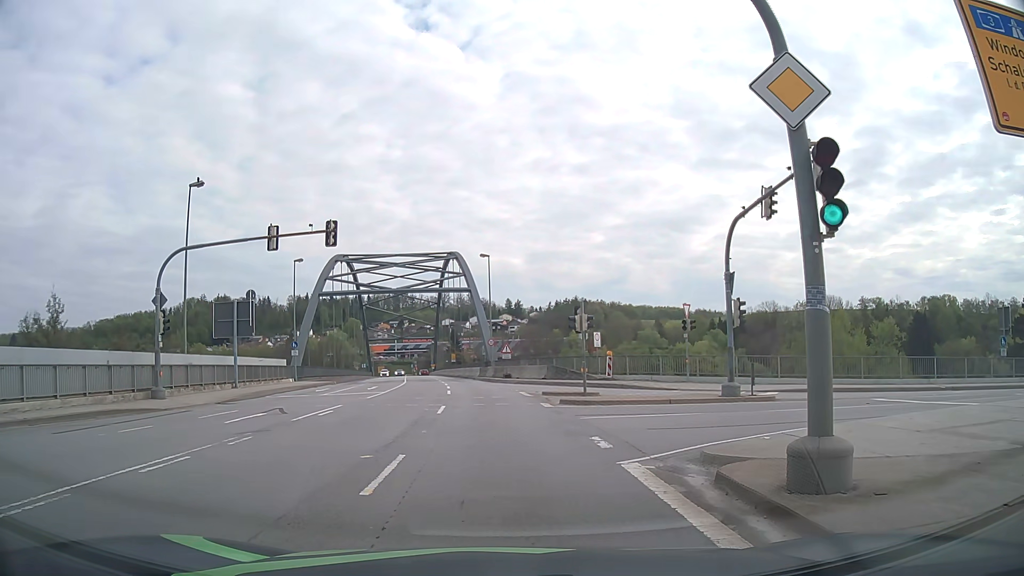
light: Day
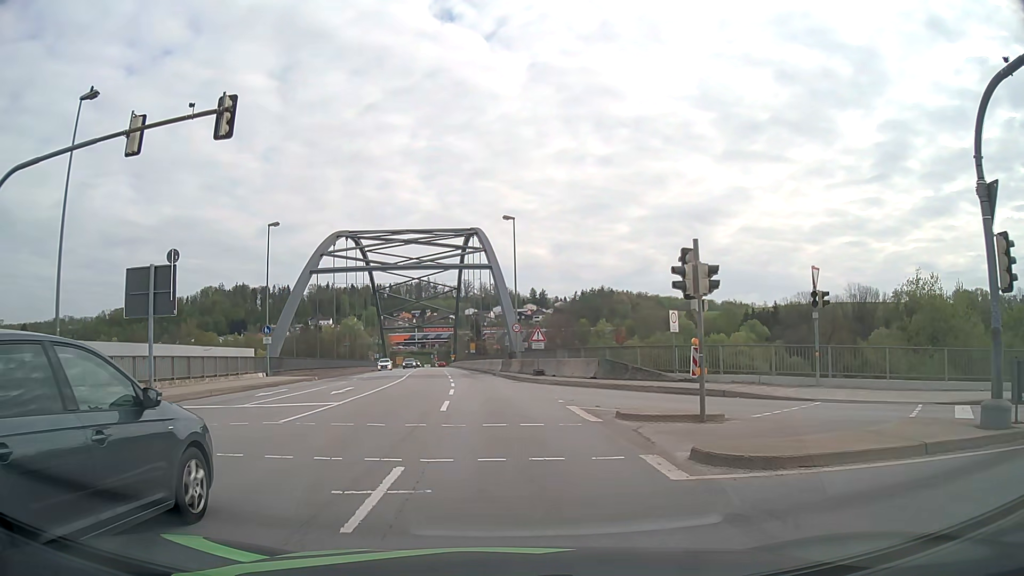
(-0.4, +12.8) m; -2°
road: primary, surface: asphalt
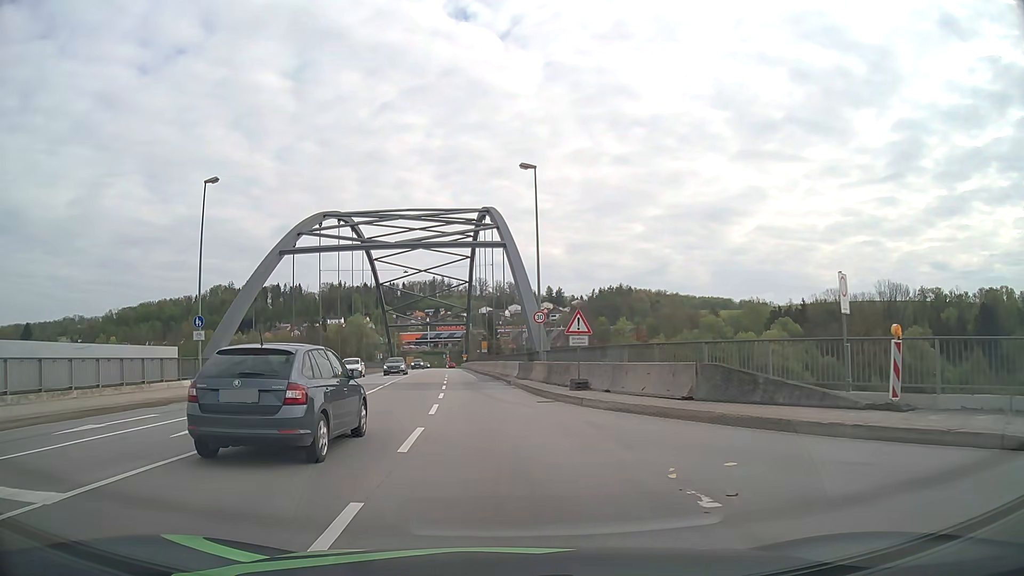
(-0.2, +12.9) m; -2°
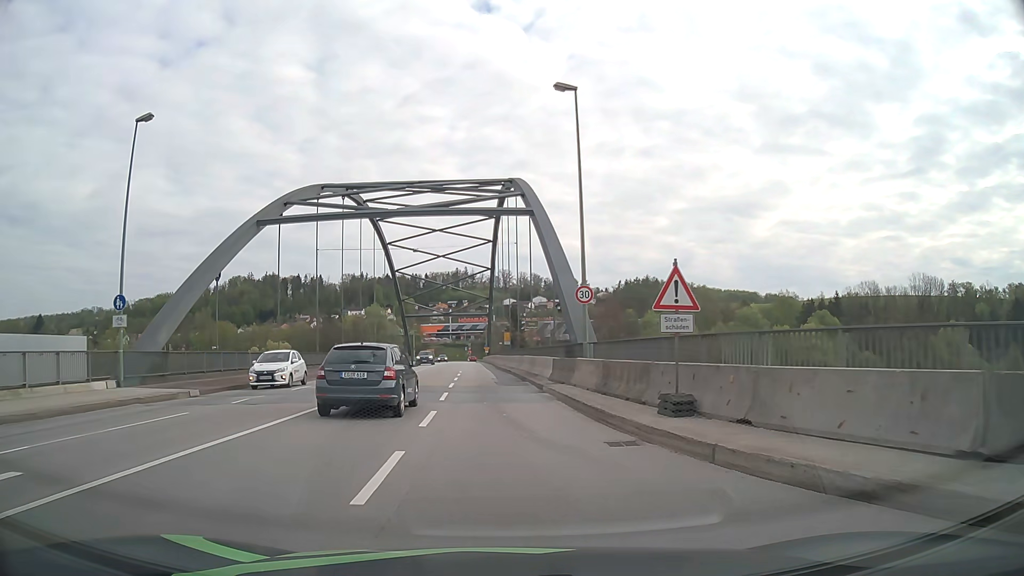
(-0.1, +9.5) m; -2°
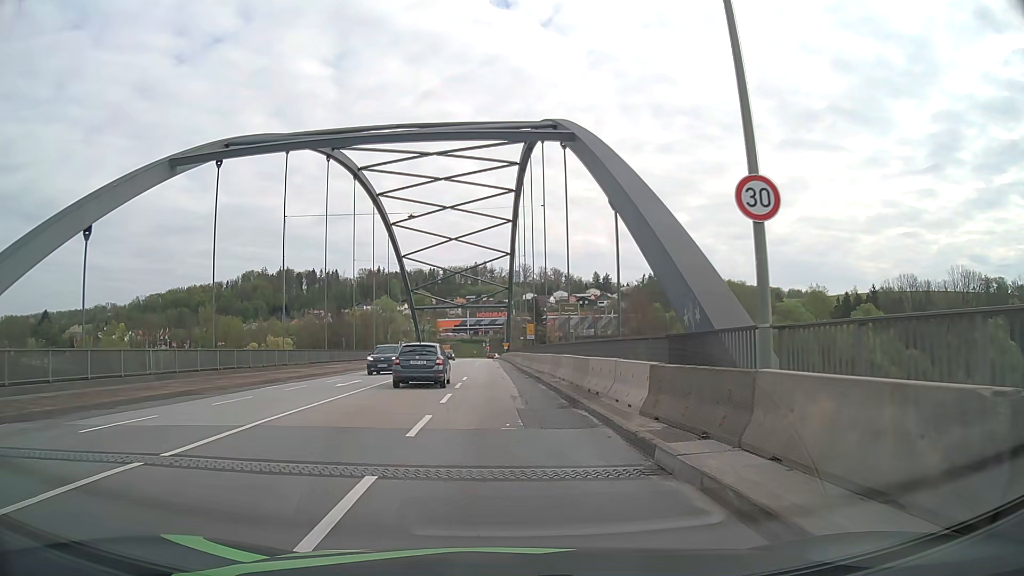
(-0.3, +14.1) m; -2°
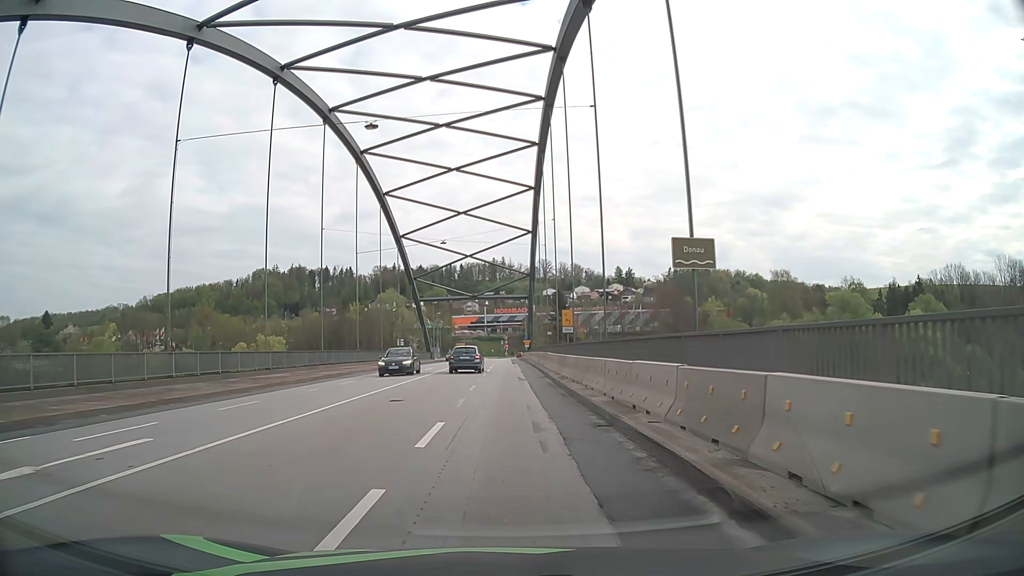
(-0.3, +18.7) m; -1°
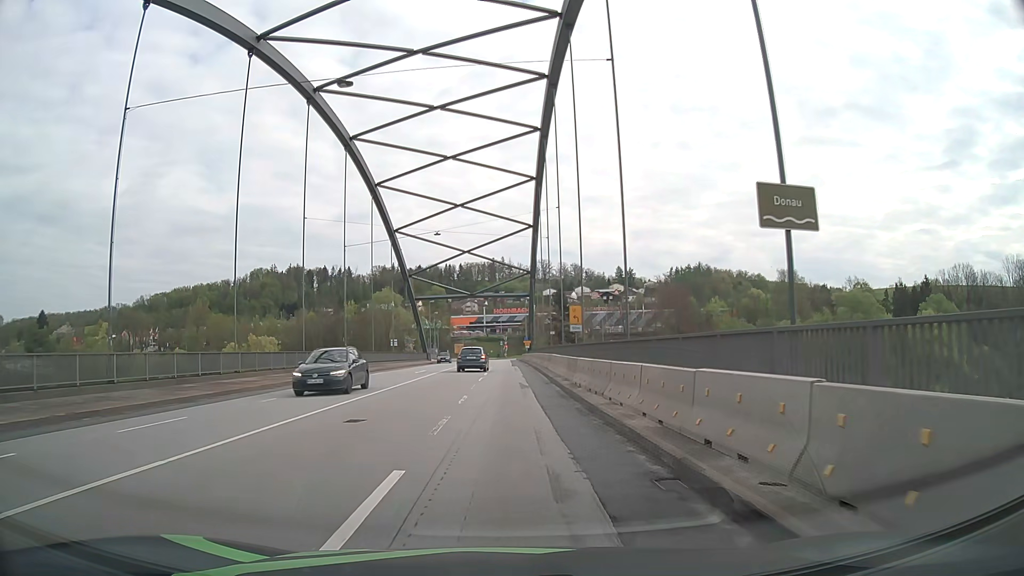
(0.0, +4.6) m; 0°
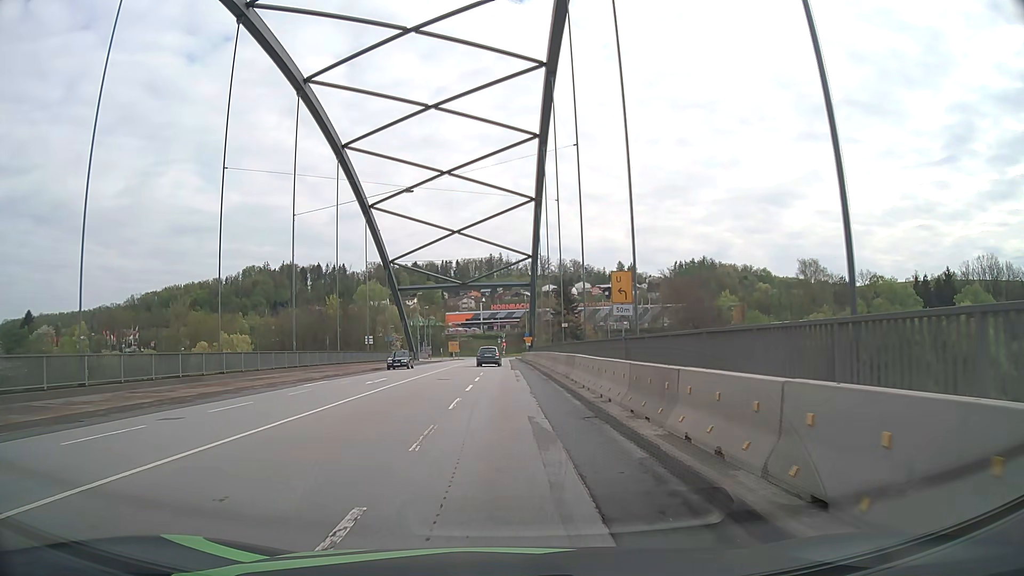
(0.0, +13.8) m; 0°
